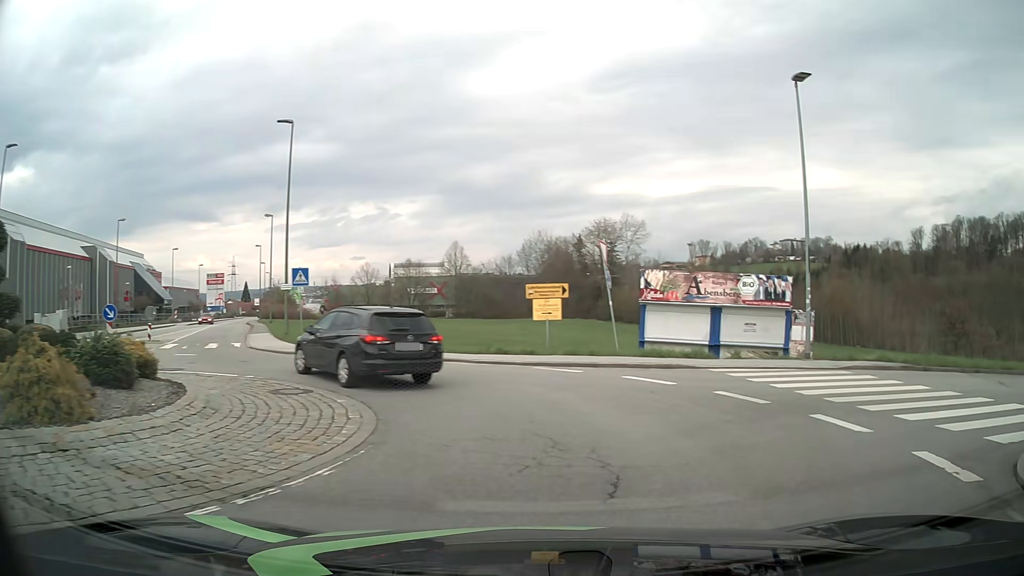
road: tertiary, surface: asphalt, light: Day
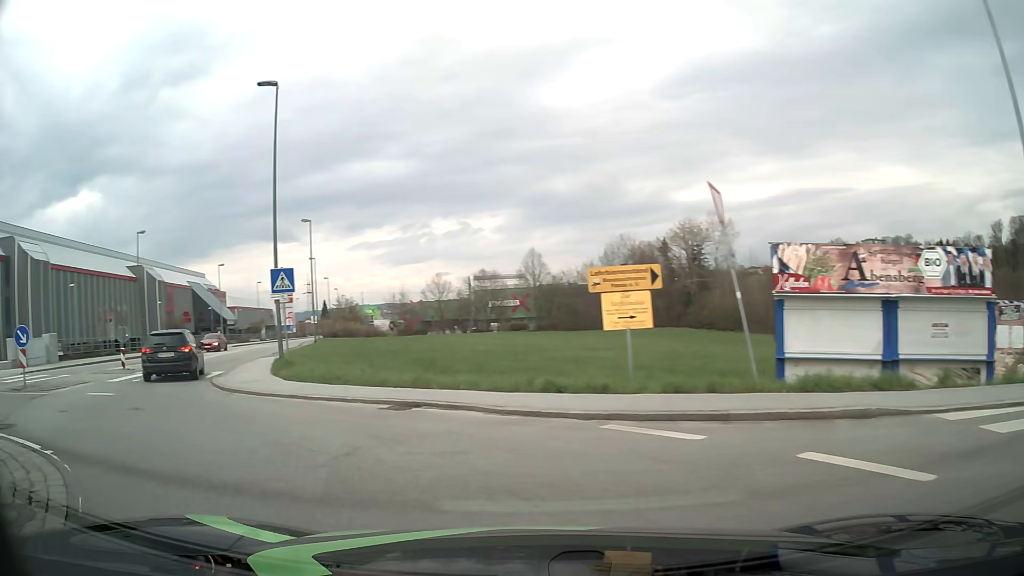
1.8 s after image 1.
(+0.5, +8.5) m; -7°
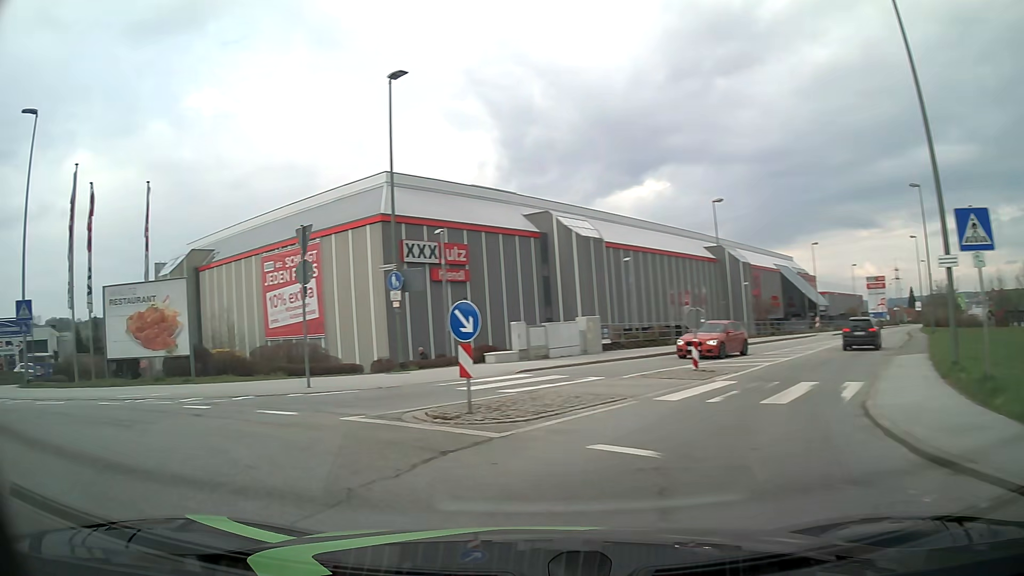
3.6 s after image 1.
(-3.7, +8.4) m; -49°
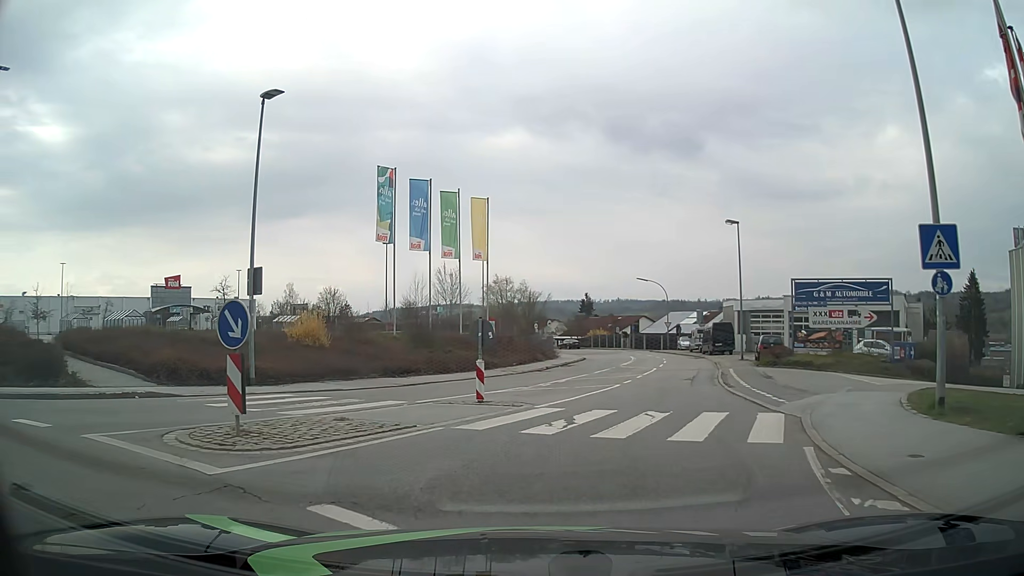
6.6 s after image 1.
(-9.4, +9.7) m; -75°
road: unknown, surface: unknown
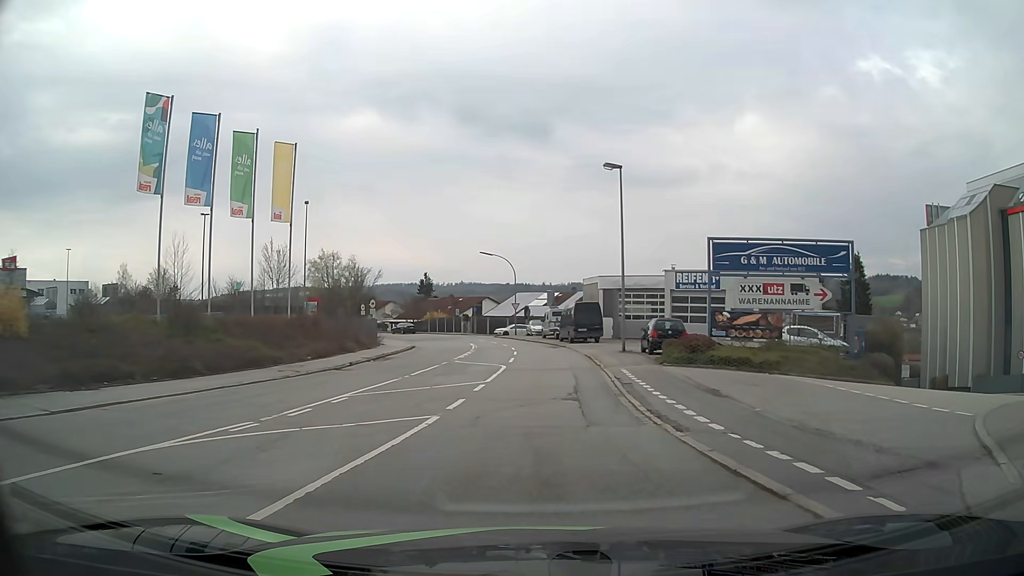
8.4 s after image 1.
(+1.3, +10.7) m; +14°
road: residential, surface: asphalt
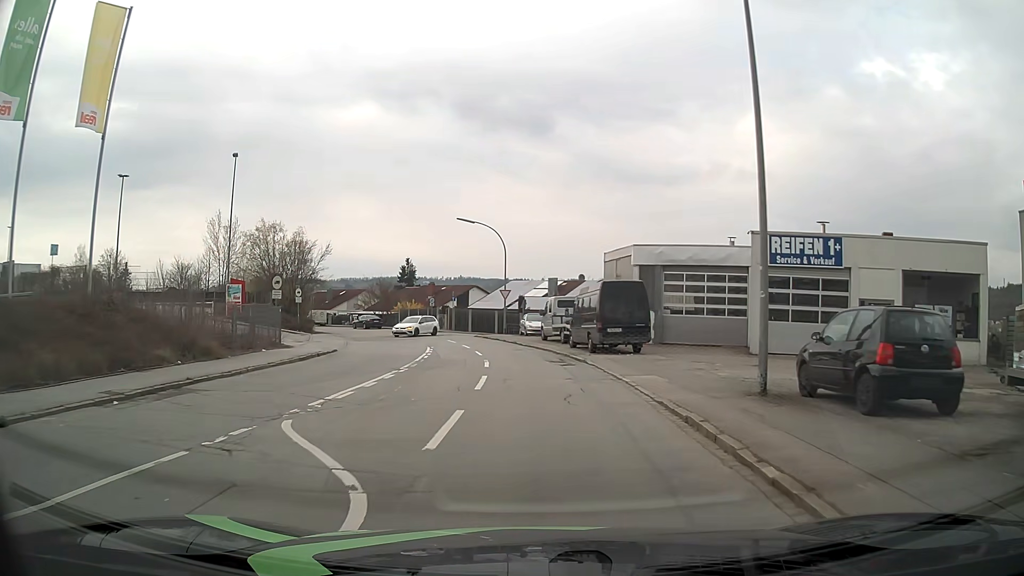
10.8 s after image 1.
(+0.2, +18.4) m; 0°
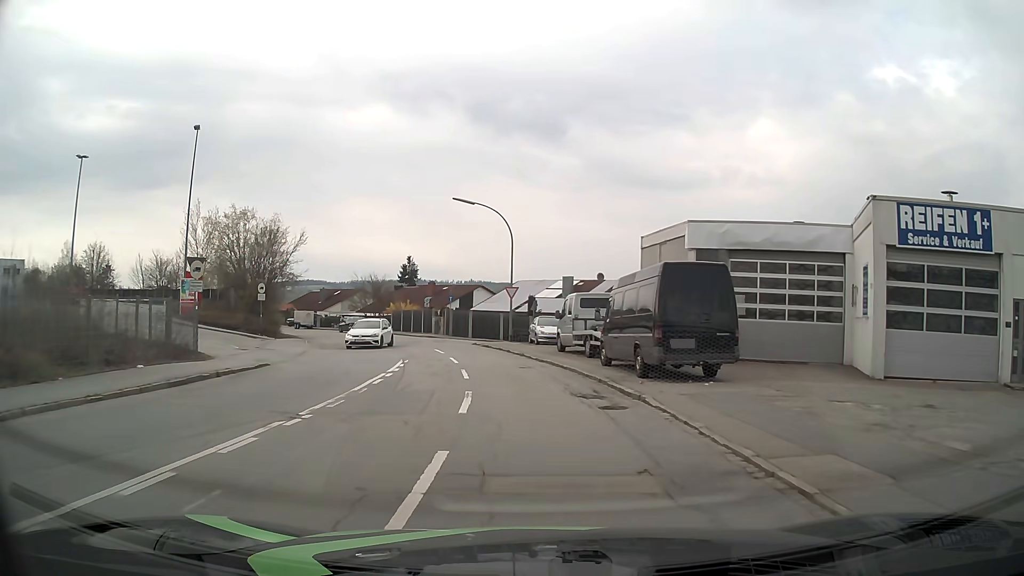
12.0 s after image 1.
(0.0, +9.0) m; 0°
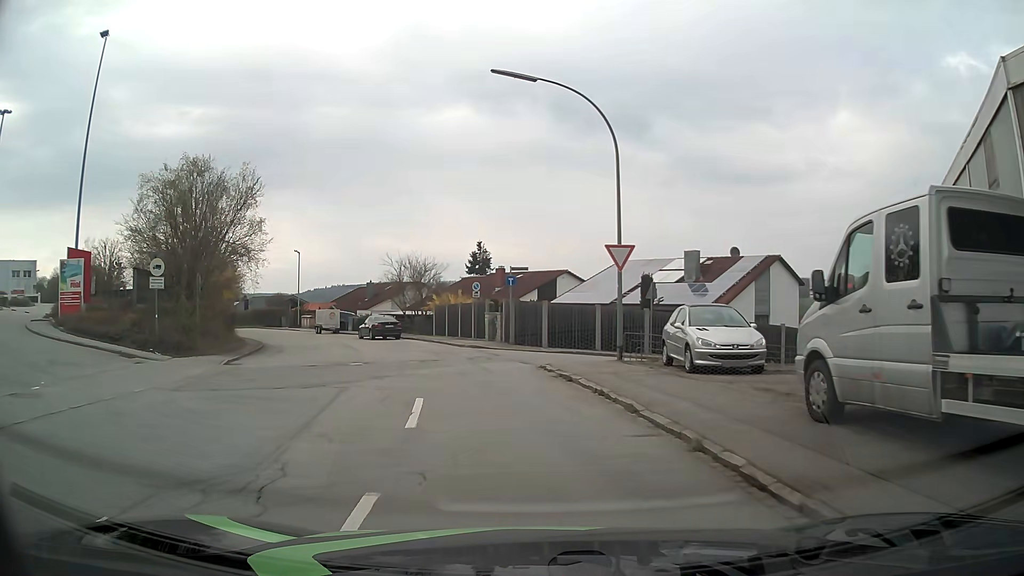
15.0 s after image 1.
(-0.9, +19.9) m; -7°
